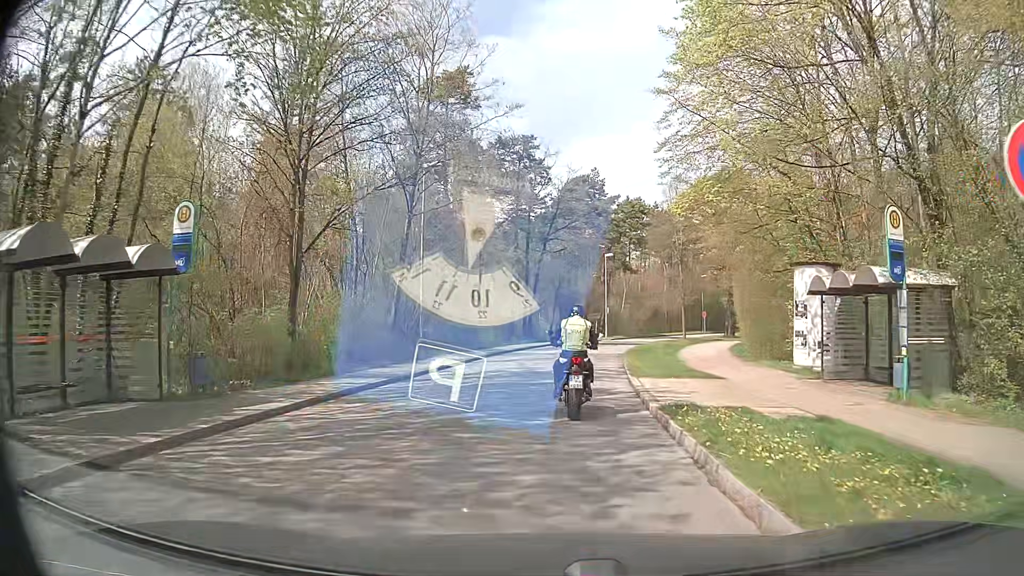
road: unclassified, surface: asphalt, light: Day
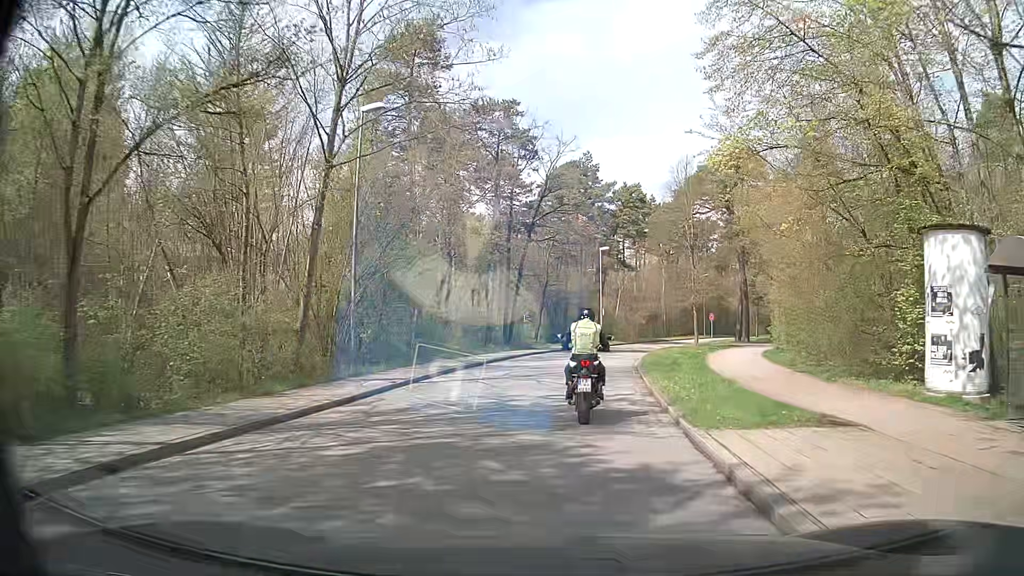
(0.0, +8.6) m; +1°
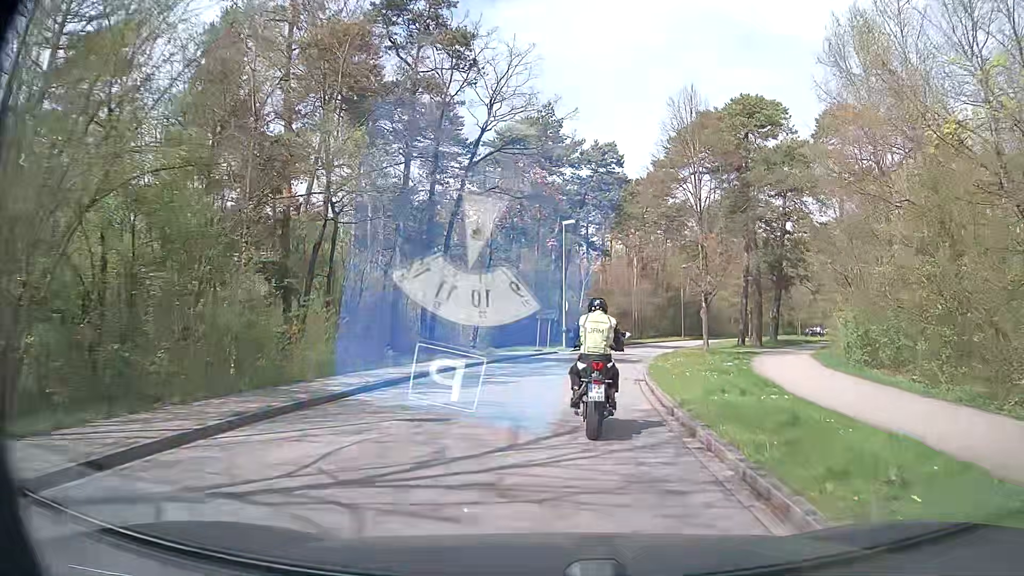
(+0.4, +13.9) m; +2°
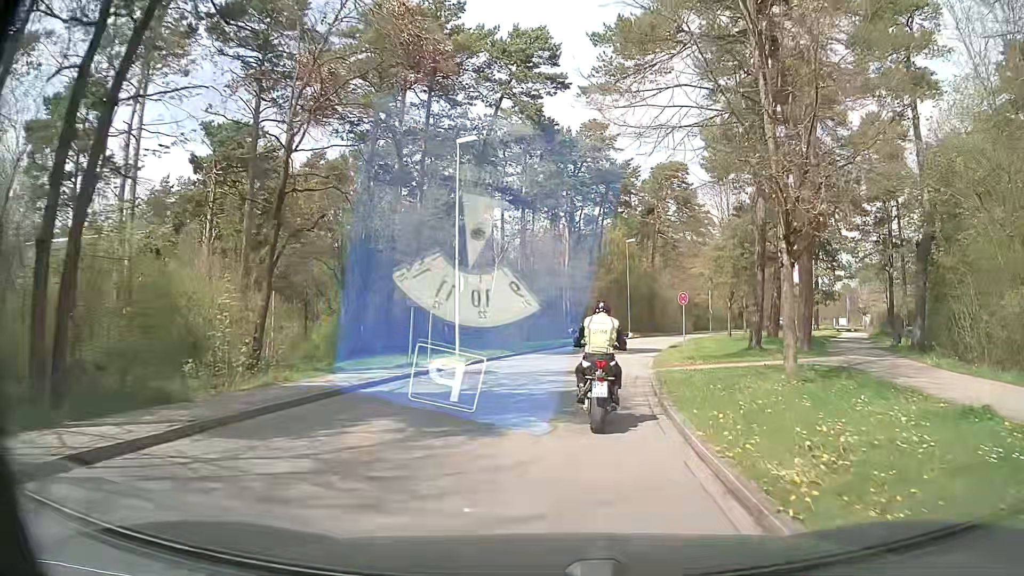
(+1.5, +18.6) m; +8°
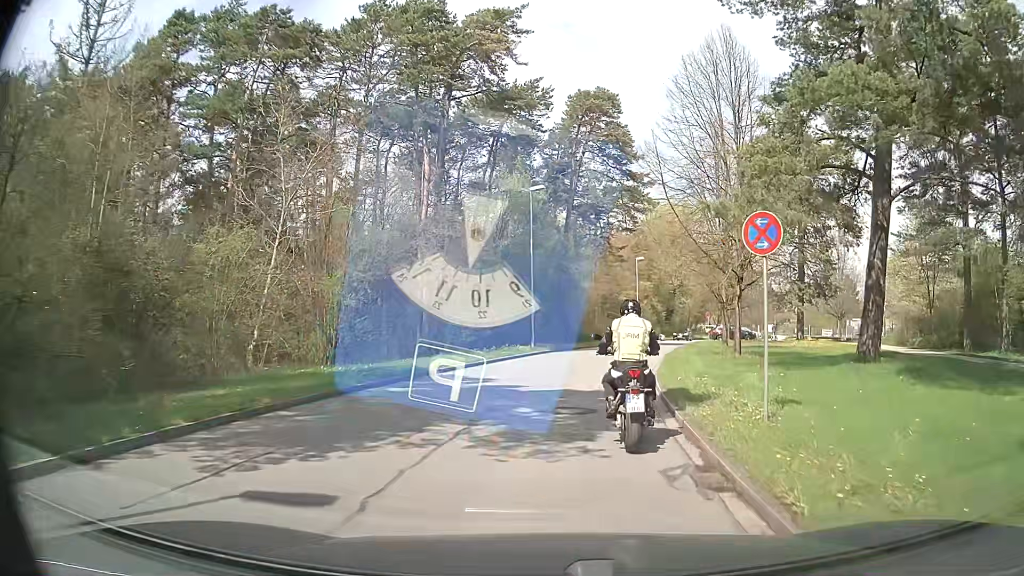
(+2.0, +23.6) m; +10°
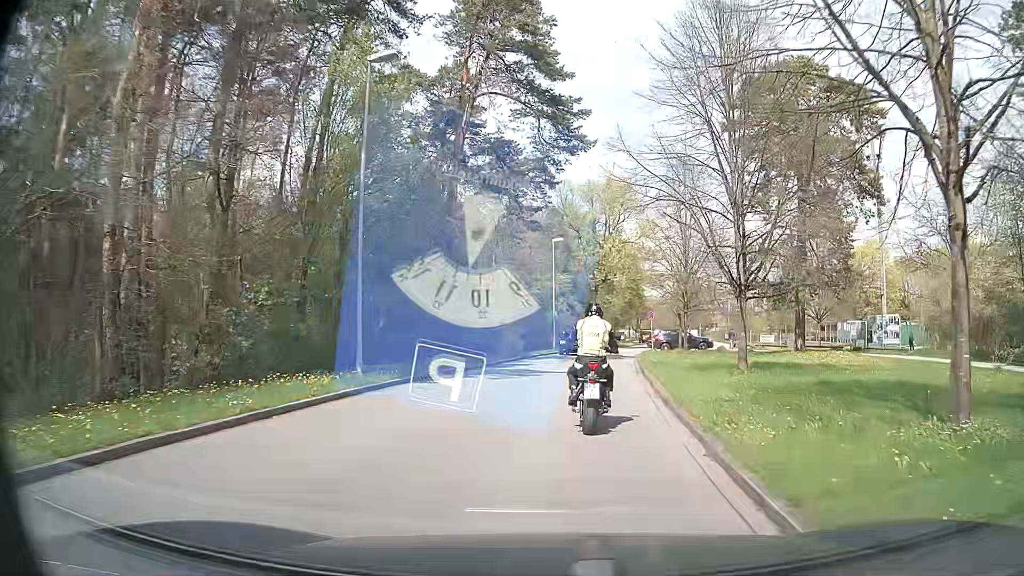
(+0.8, +17.7) m; +7°
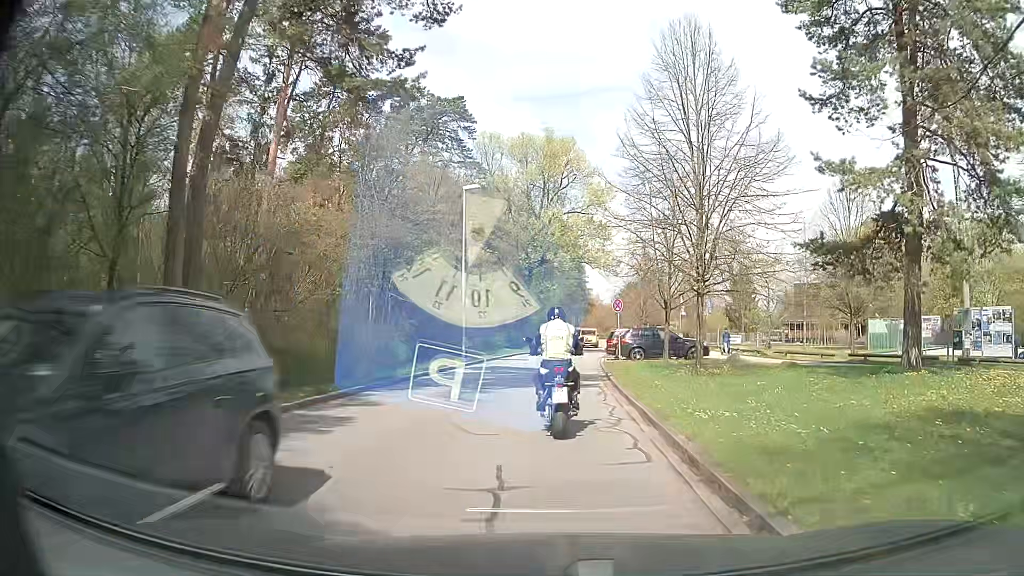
(+1.0, +18.0) m; +5°
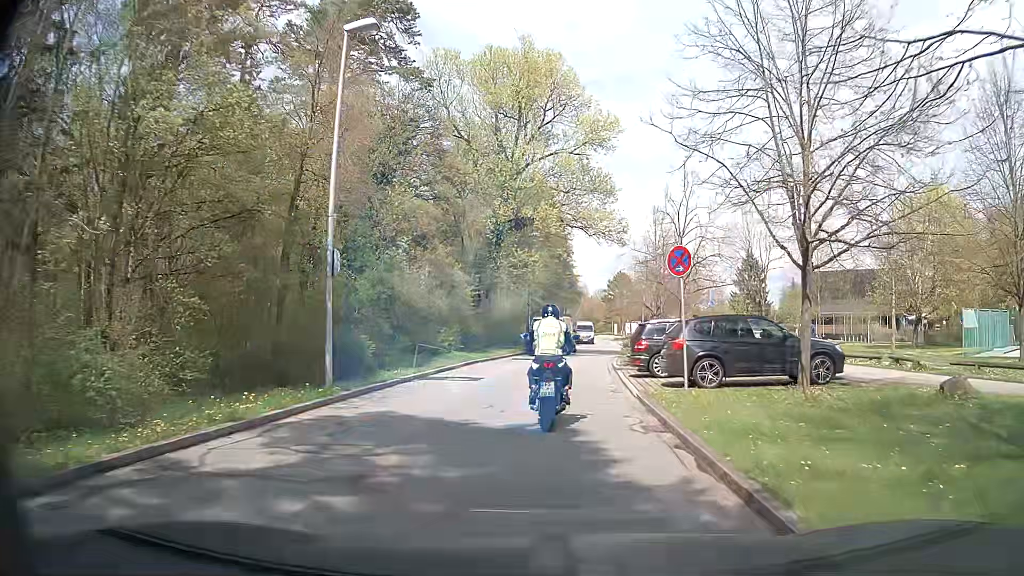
(+0.3, +17.5) m; +3°
(0, +10) (0, +20) (+1, +30) (+2, +40) (+3, +50) (+4, +60) (+5, +70) (+5, +80) (+5, +90) (+5, +100) m
